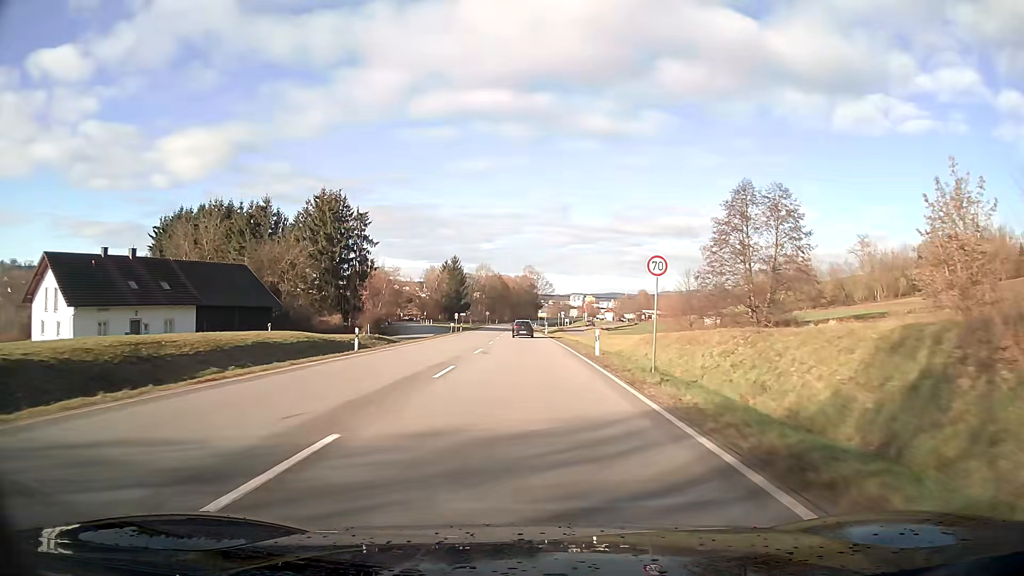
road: primary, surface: asphalt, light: Day
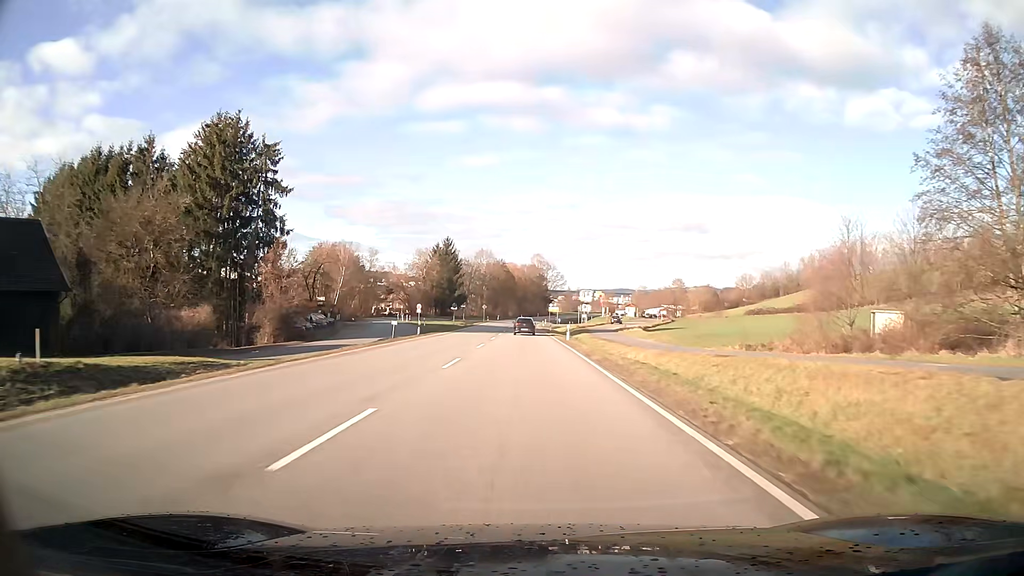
(-0.2, +33.7) m; -1°
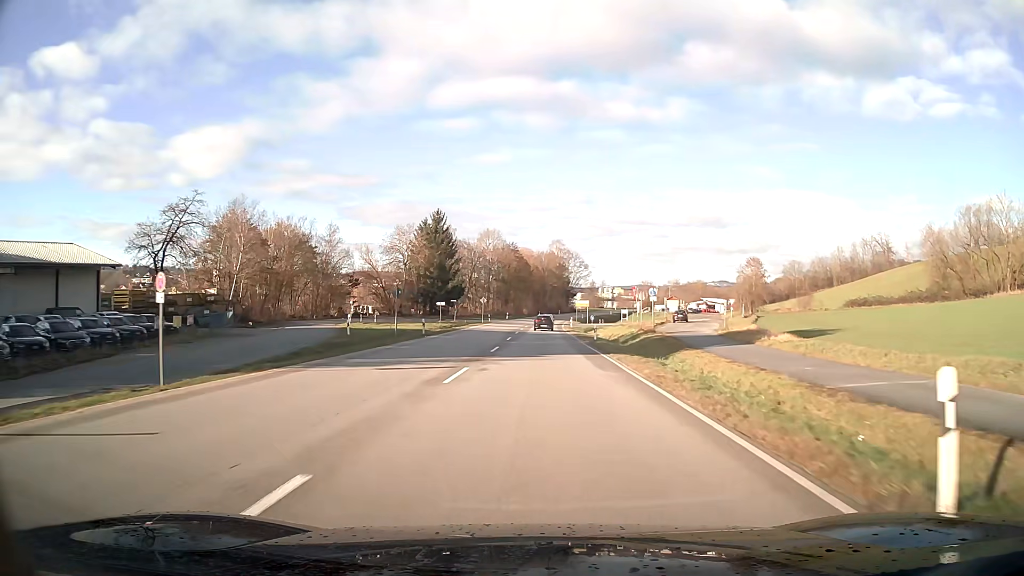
(-0.5, +39.7) m; -1°
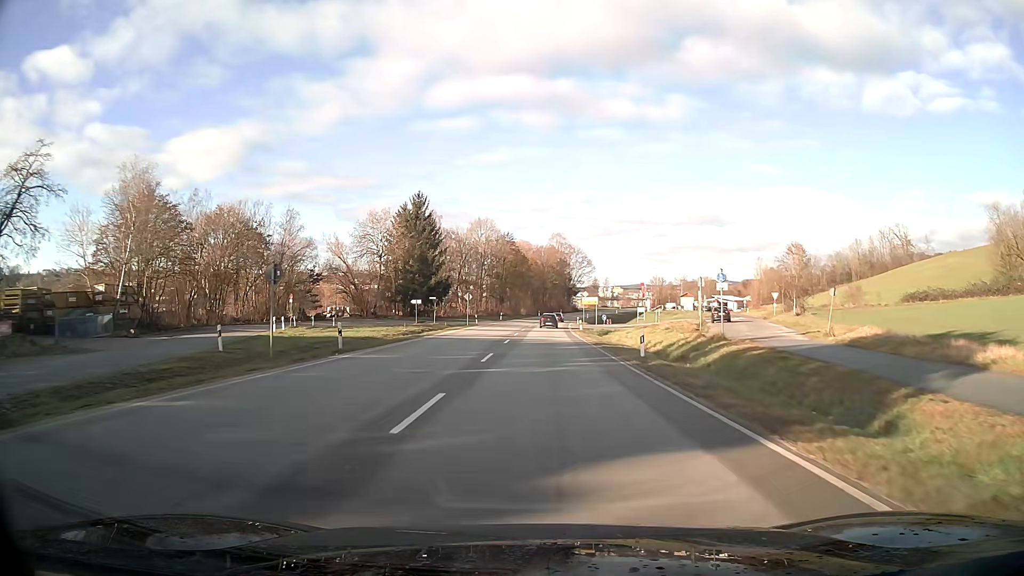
(0.0, +17.7) m; 0°
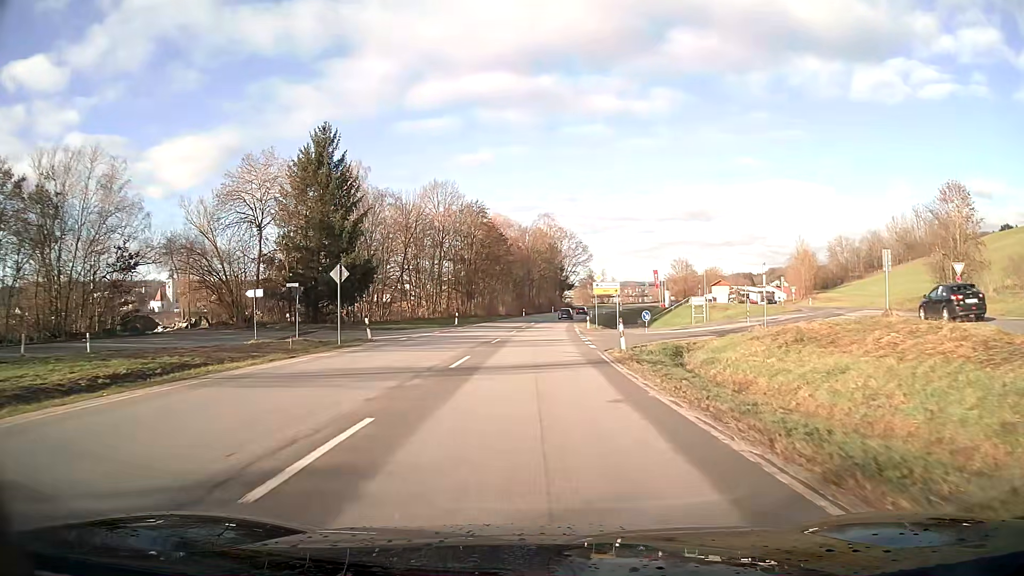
(+0.5, +38.6) m; +1°
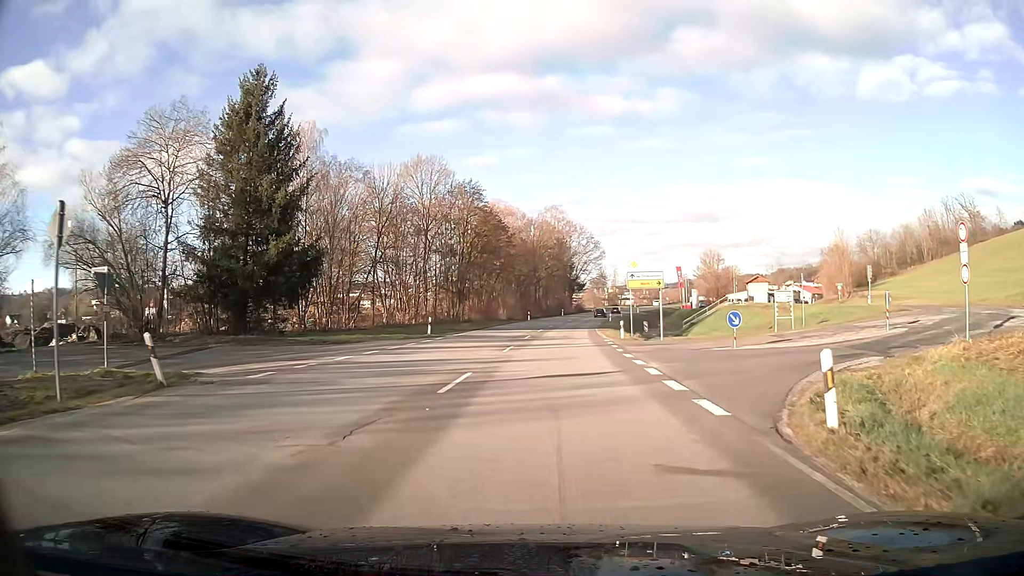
(-0.1, +16.9) m; +2°
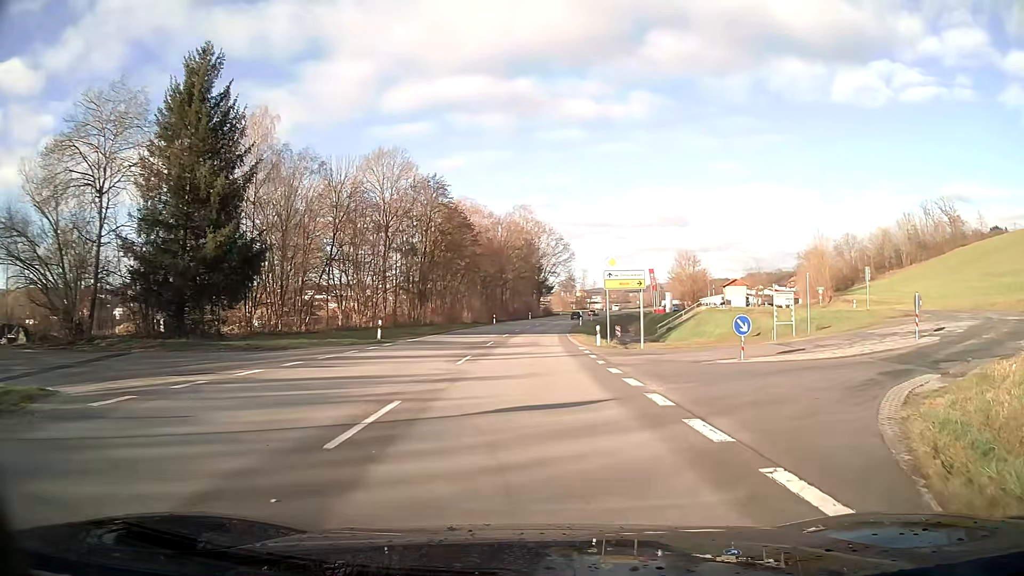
(+0.2, +4.5) m; +4°
(+2, +10) (+9, +16) (+18, +22) (+23, +30) (+25, +40) (+27, +50) (+28, +60) (+30, +70) (+31, +80) (+33, +90) m
